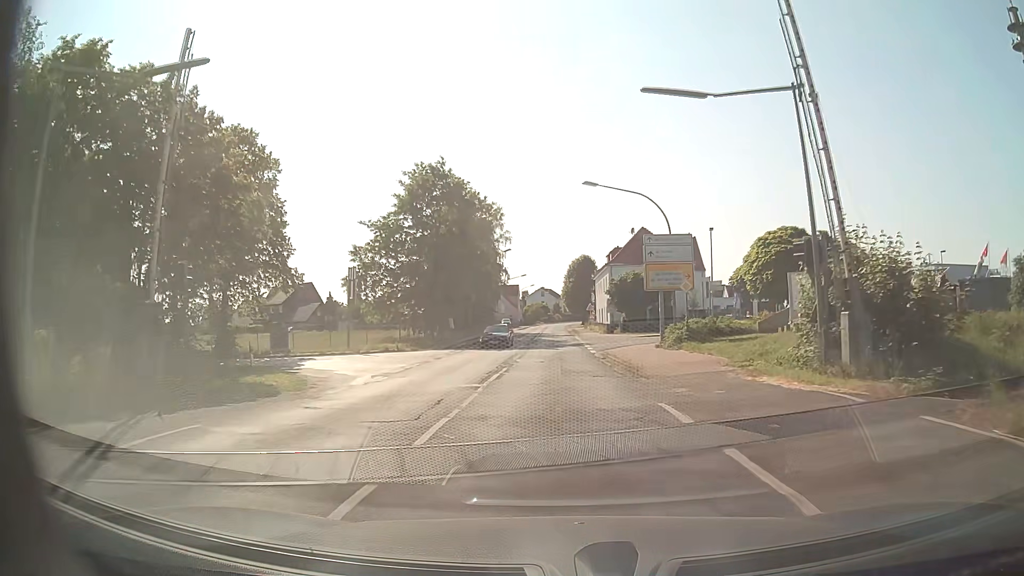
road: secondary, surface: asphalt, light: Day
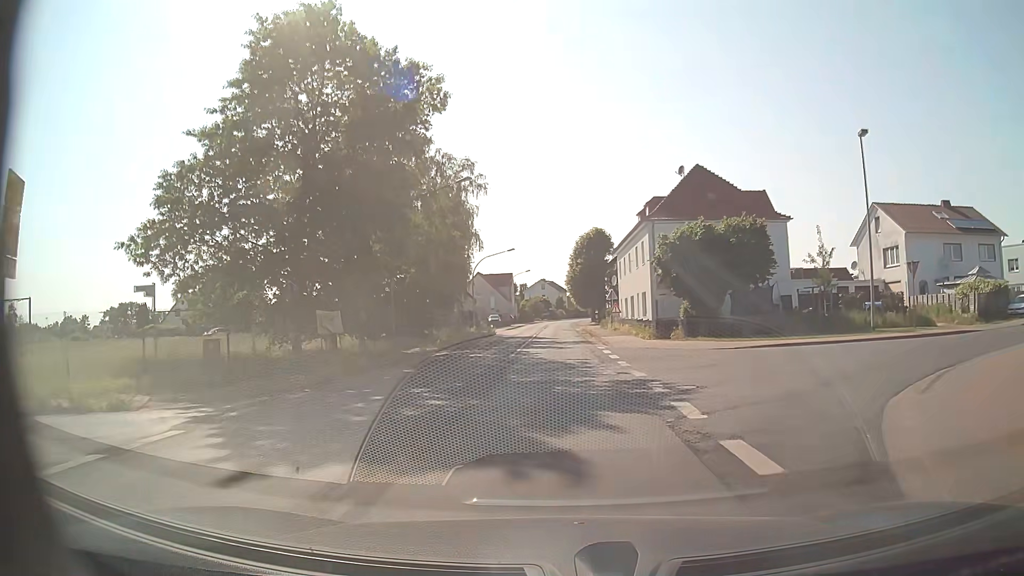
(-0.4, +28.6) m; -1°
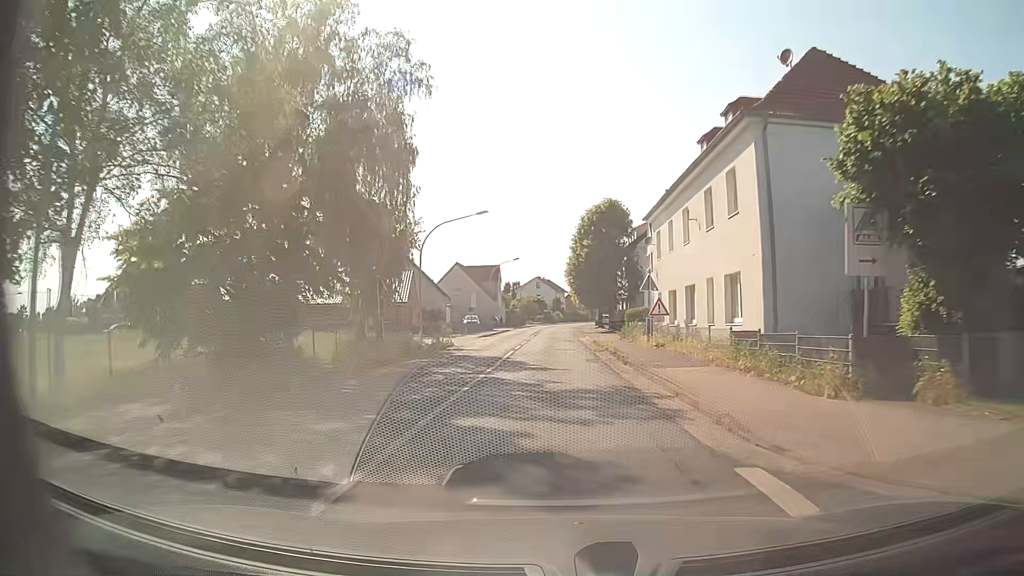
(+0.1, +22.4) m; 0°
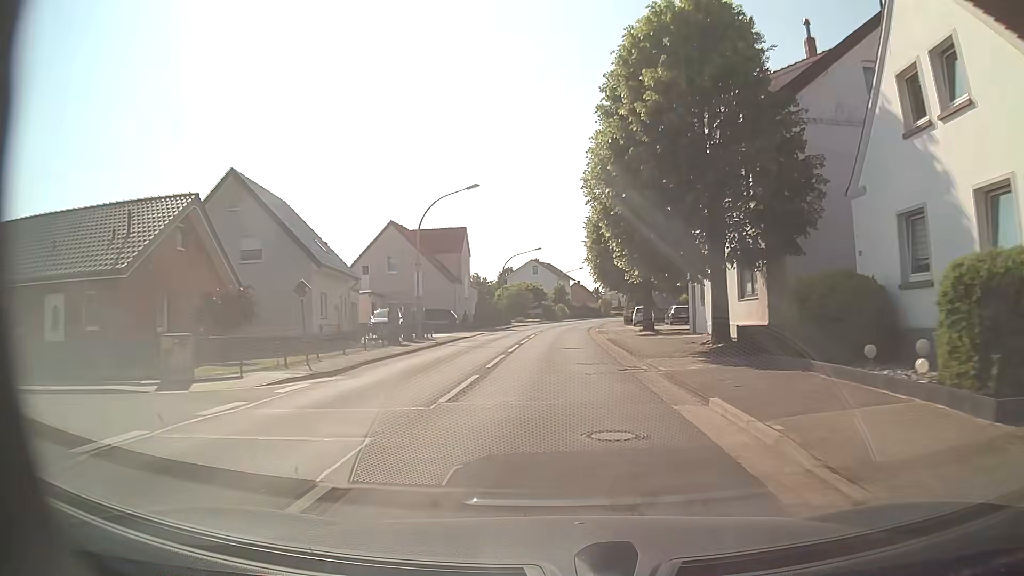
(+0.2, +38.7) m; 0°
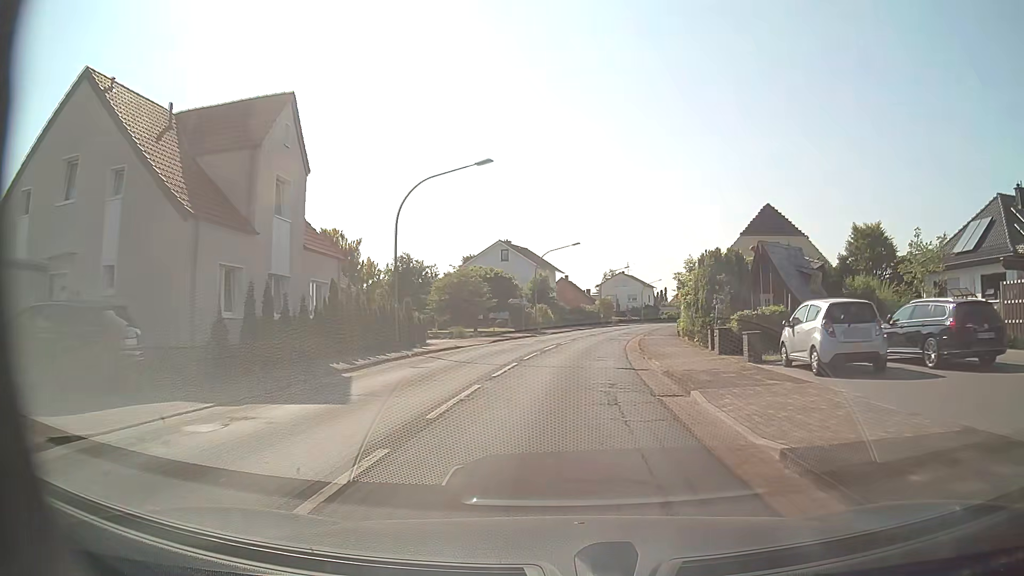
(+0.2, +38.9) m; +2°
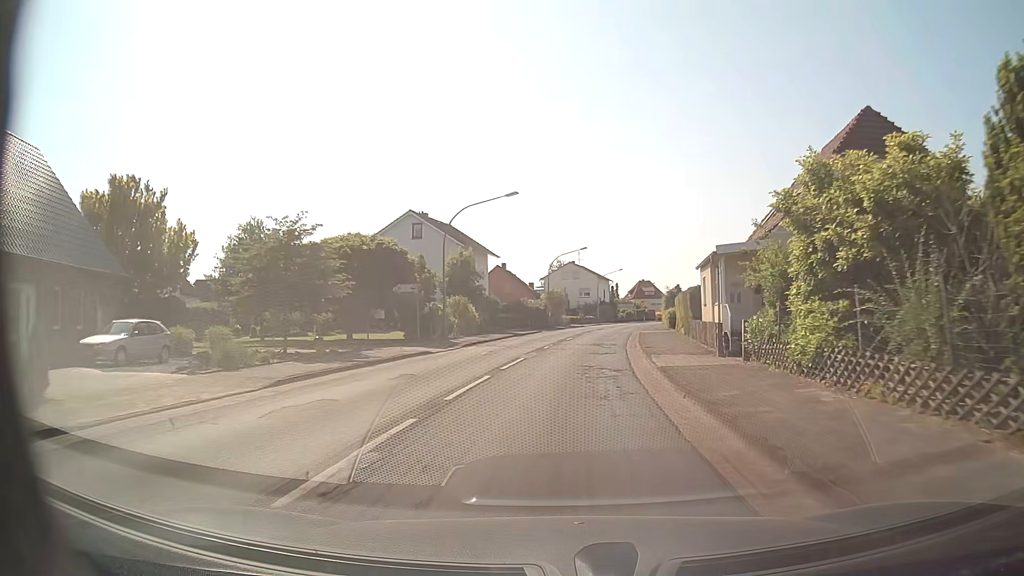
(+0.8, +22.9) m; +5°
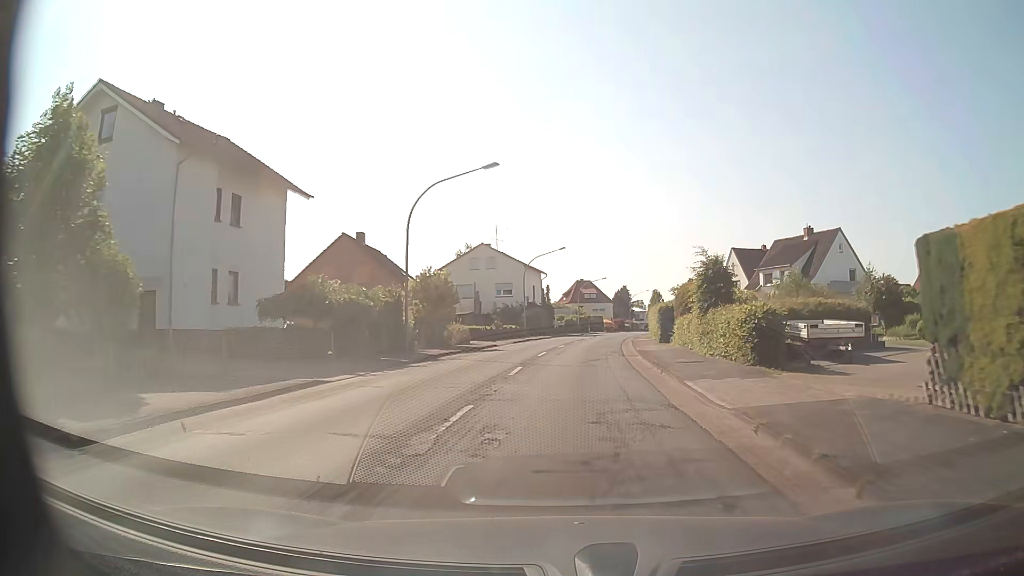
(+2.0, +37.8) m; +6°
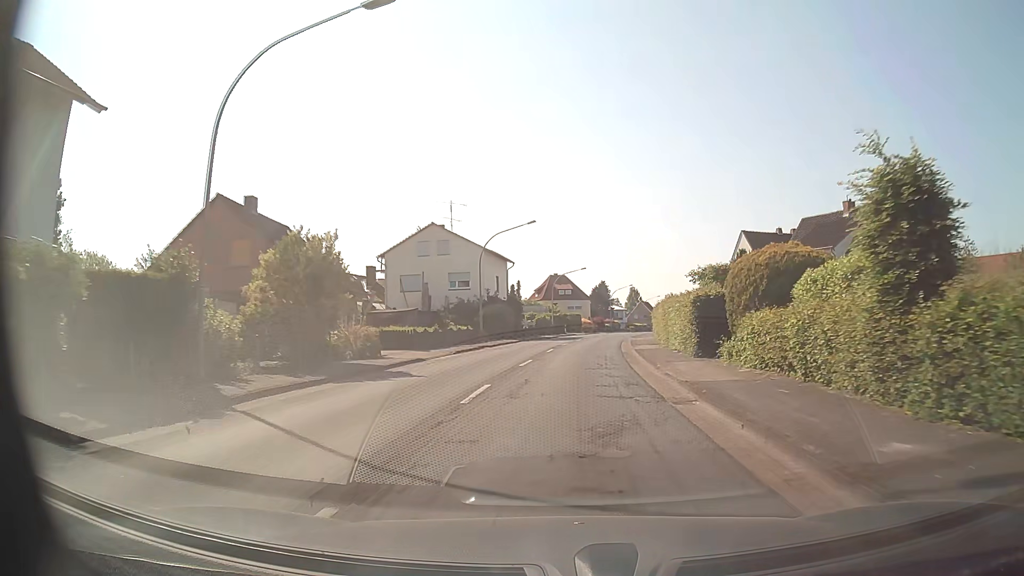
(+0.3, +15.0) m; +2°
(0, +10) (+1, +20) (+1, +30) (+2, +40) (+3, +50) (+5, +60) (+6, +70) (+8, +79) (+11, +89) (+13, +99) m
